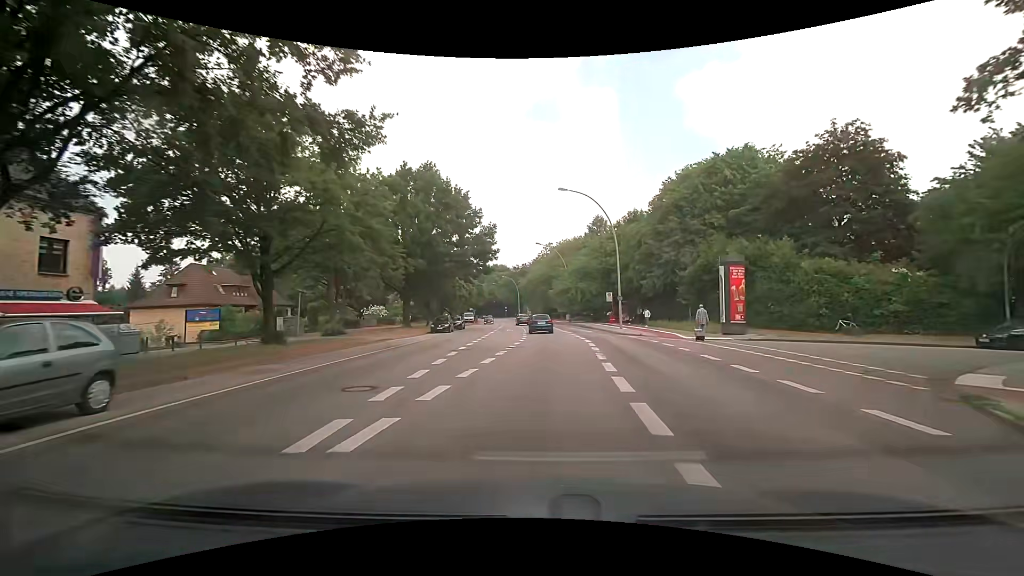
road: secondary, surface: asphalt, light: Day
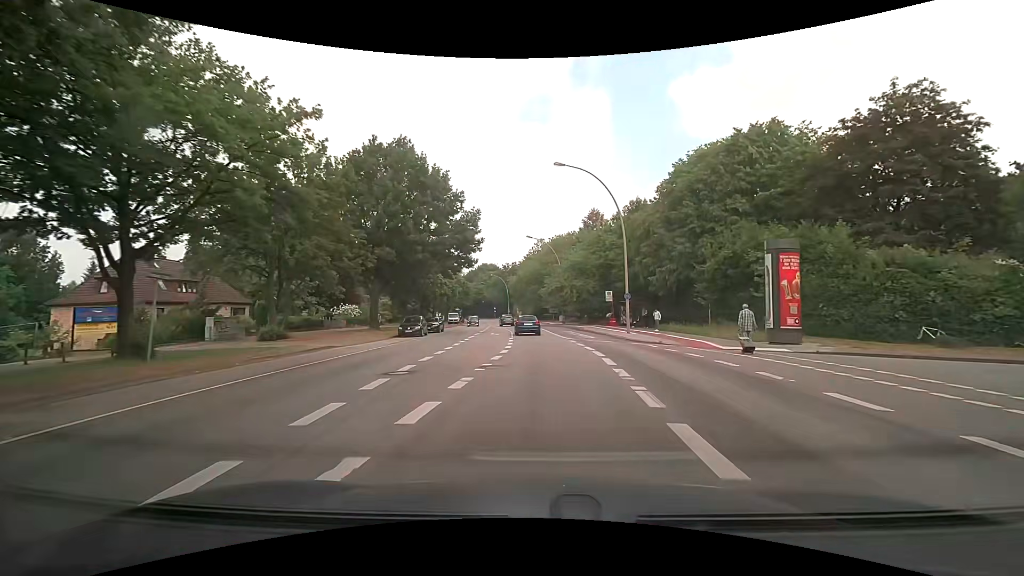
(0.0, +7.5) m; +1°
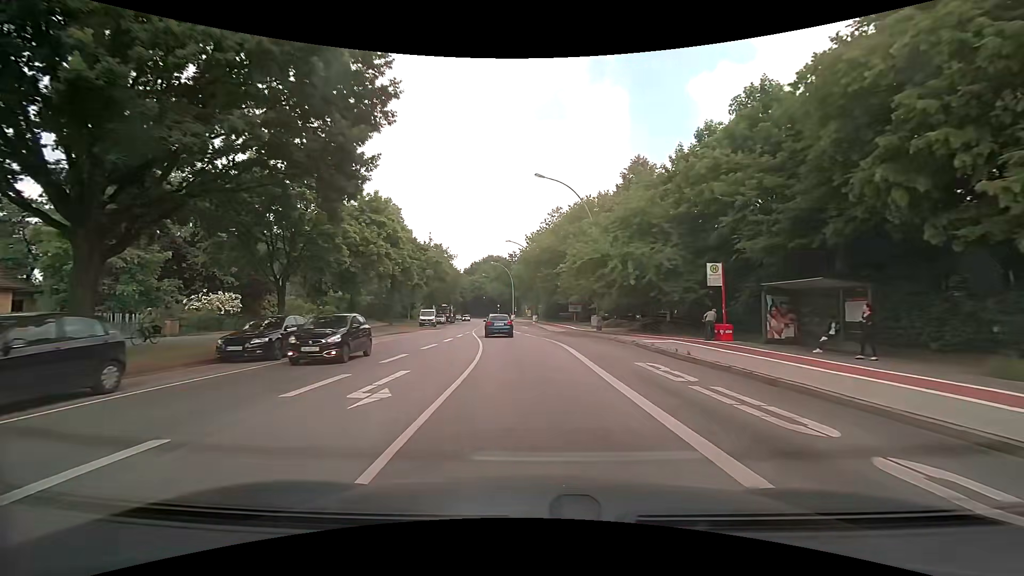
(+0.2, +30.1) m; -1°
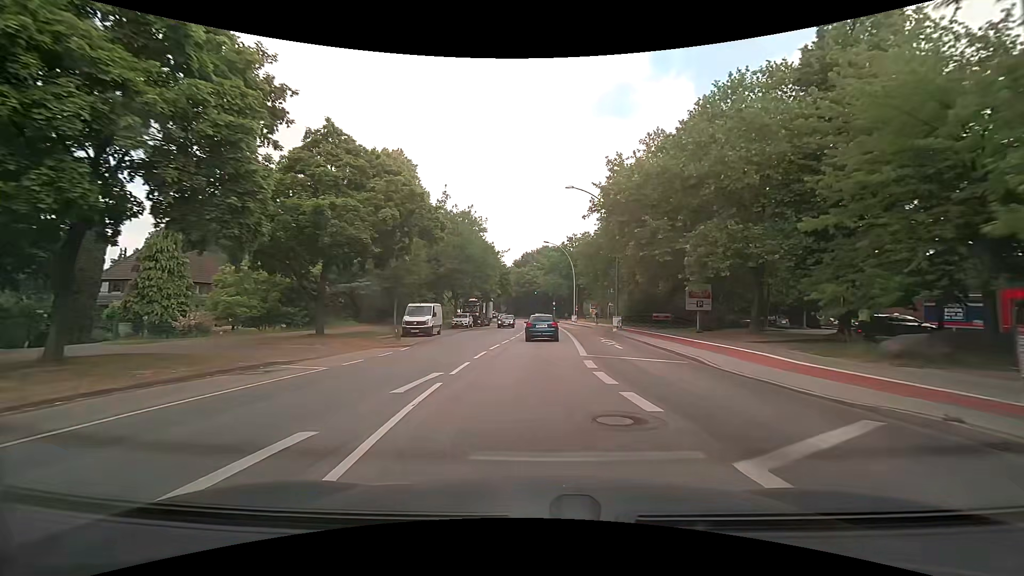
(-1.8, +30.2) m; -7°
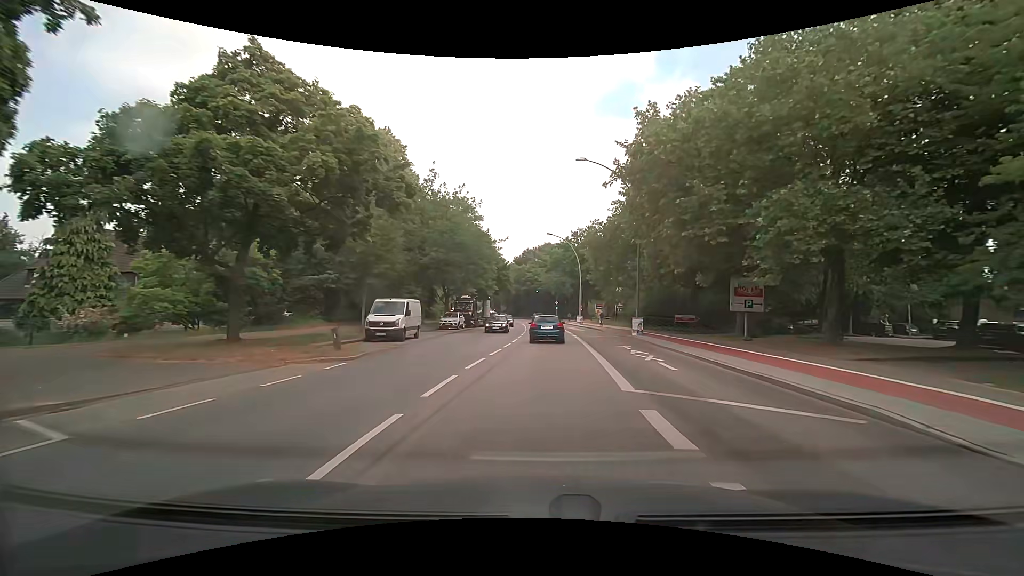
(-0.1, +7.6) m; -1°
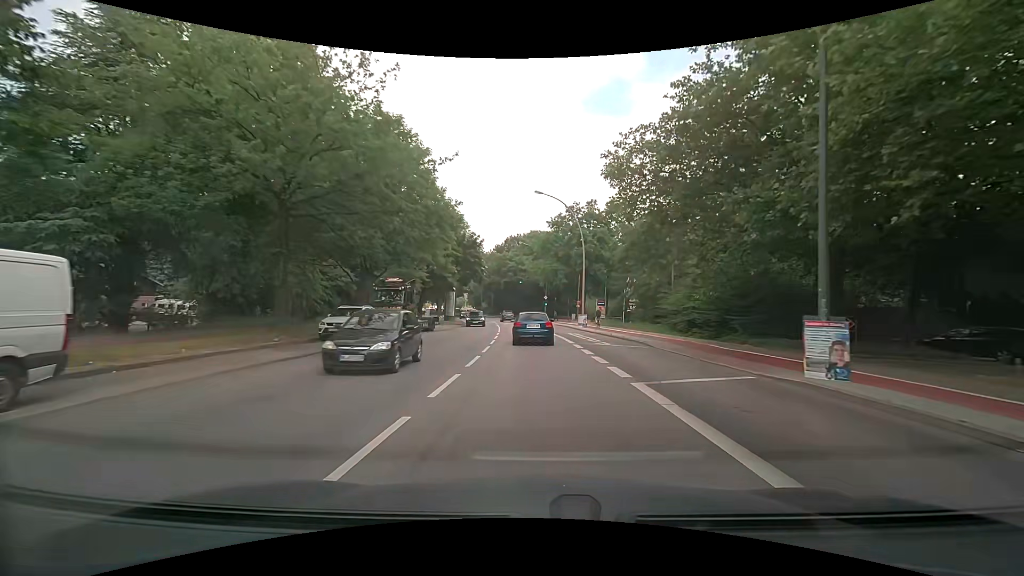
(+0.6, +22.7) m; +3°
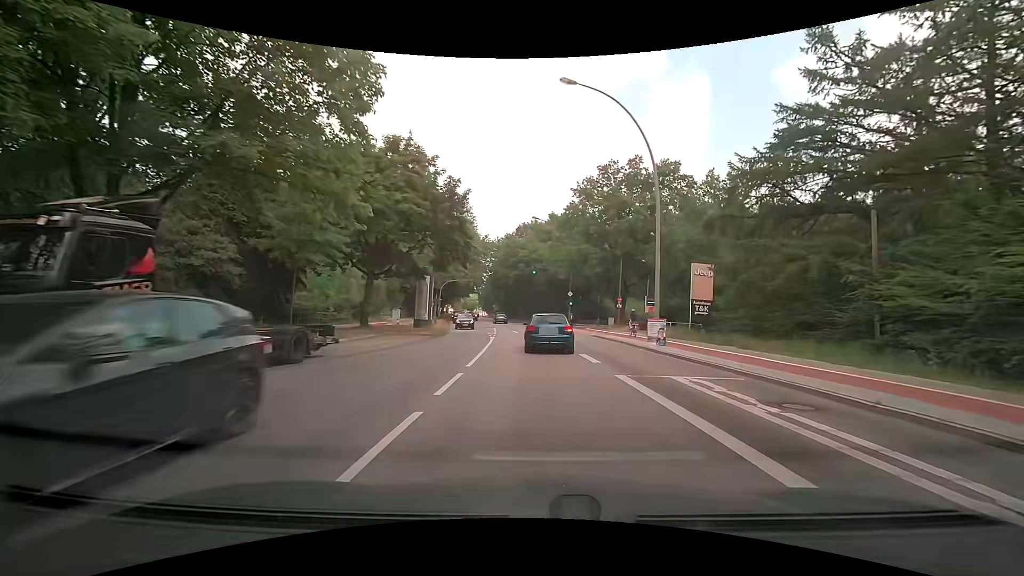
(-0.5, +22.6) m; -3°
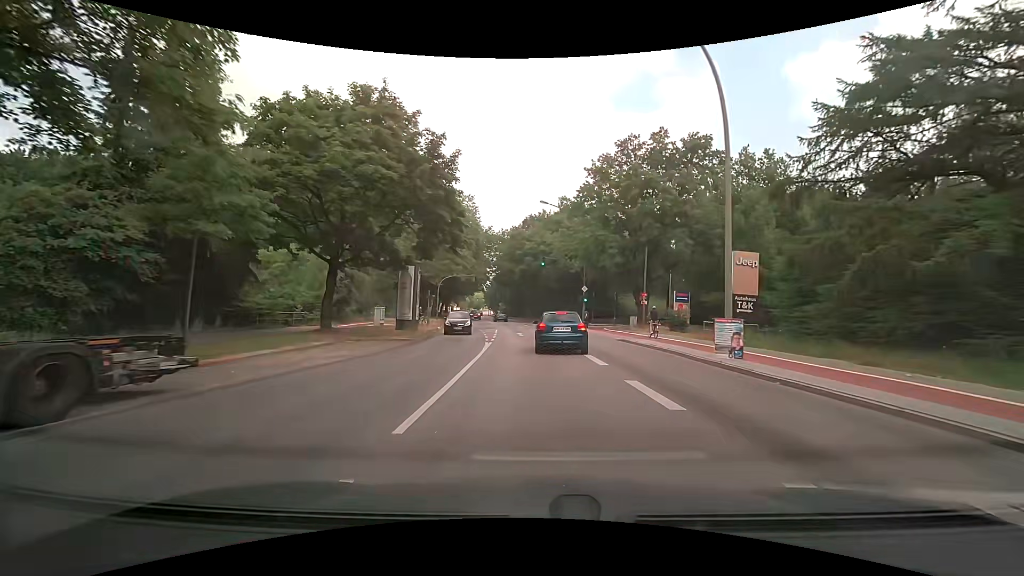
(0.0, +7.4) m; -1°
(0, +10) (0, +20) (-1, +30) (-2, +40) (-2, +50) (-3, +60) (-4, +70) (-6, +80) (-7, +90) (-9, +100) m
